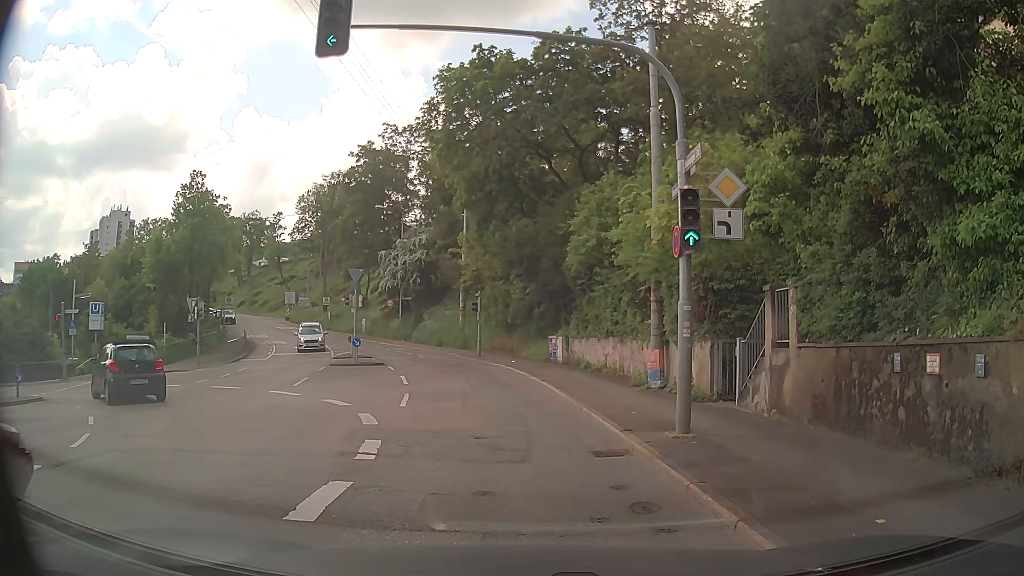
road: secondary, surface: asphalt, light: Day
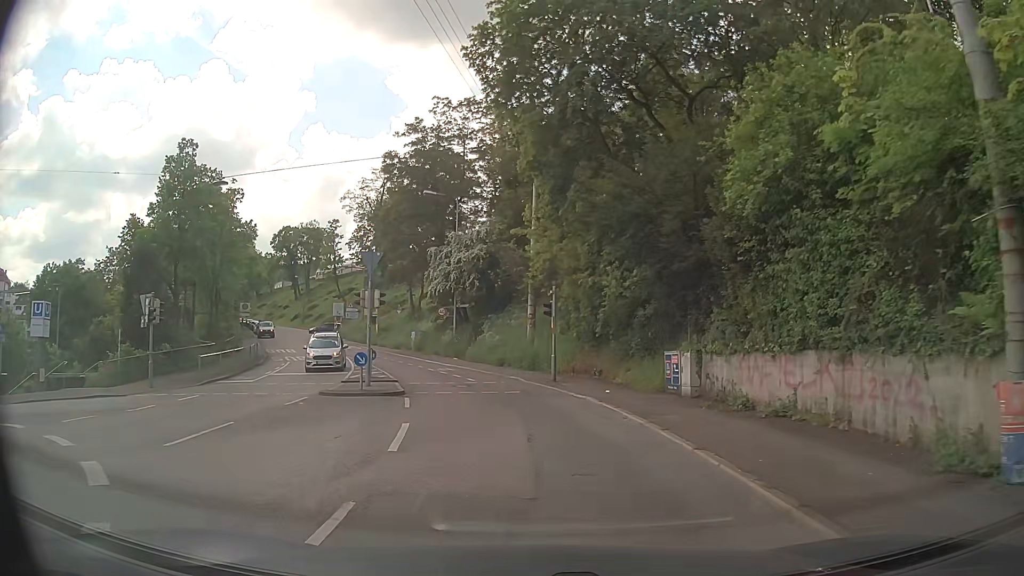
(-0.9, +11.7) m; -5°
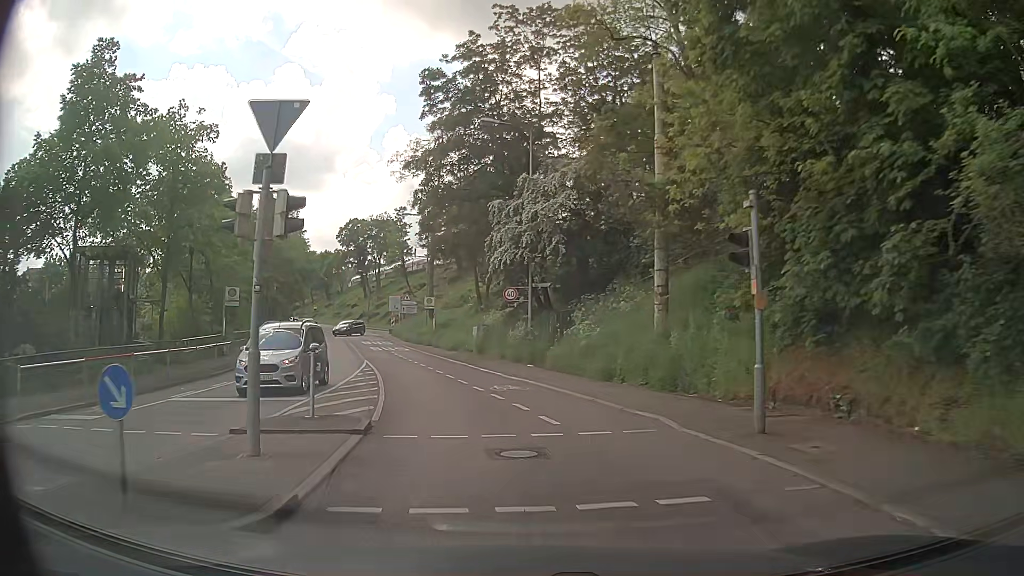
(-1.4, +15.0) m; -8°
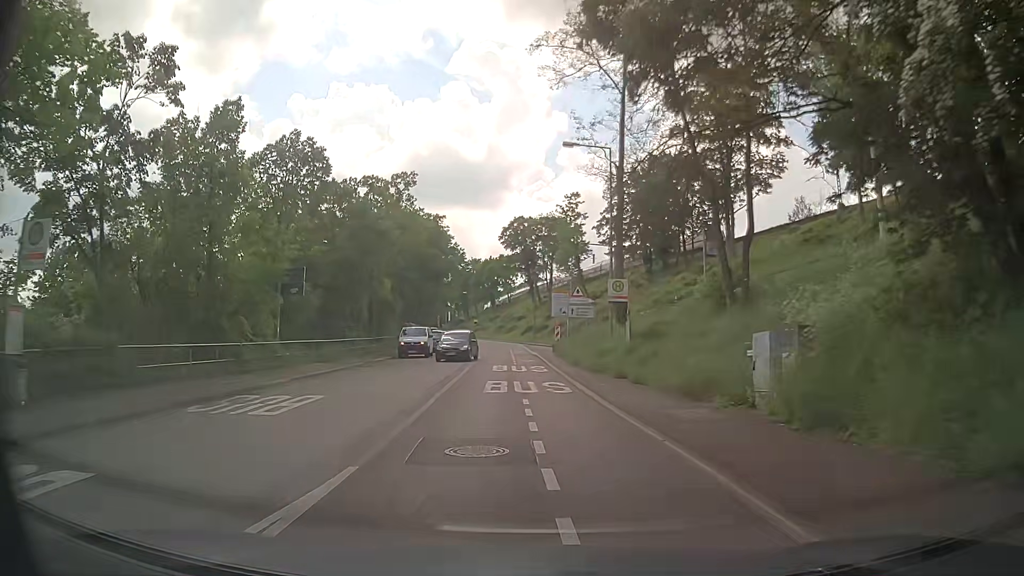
(-3.9, +24.6) m; -16°
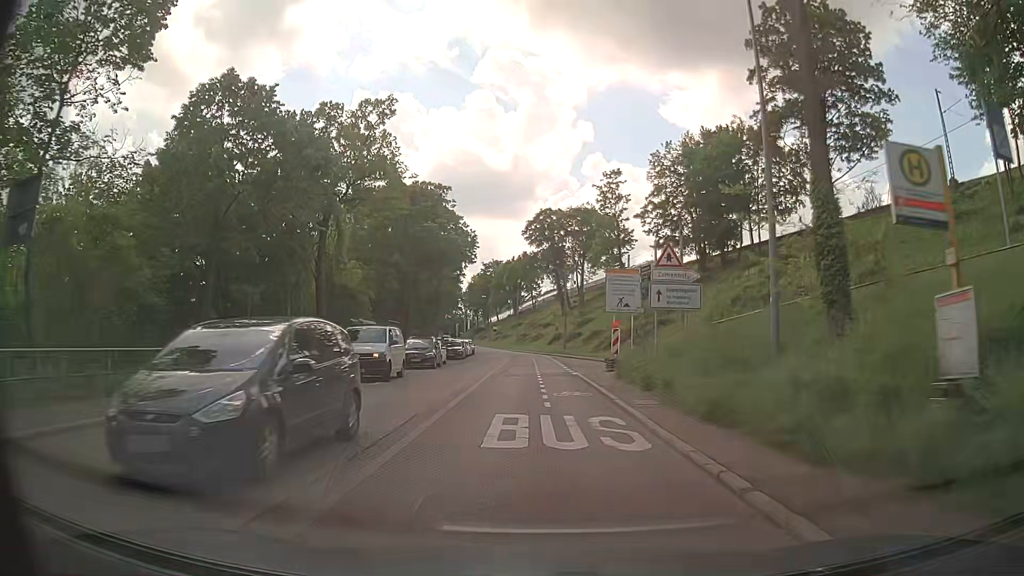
(-0.6, +18.4) m; -1°
